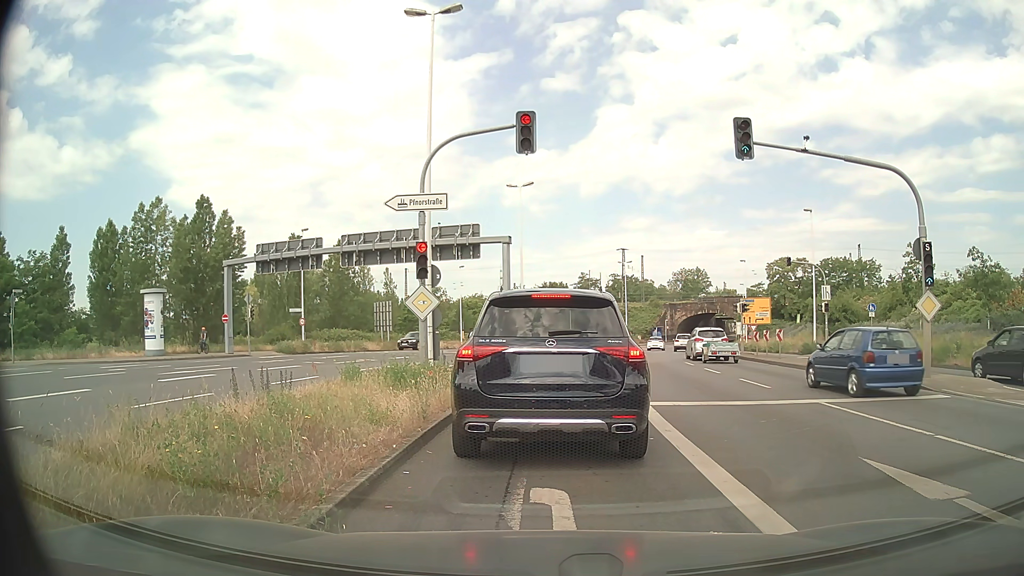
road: primary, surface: asphalt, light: Day
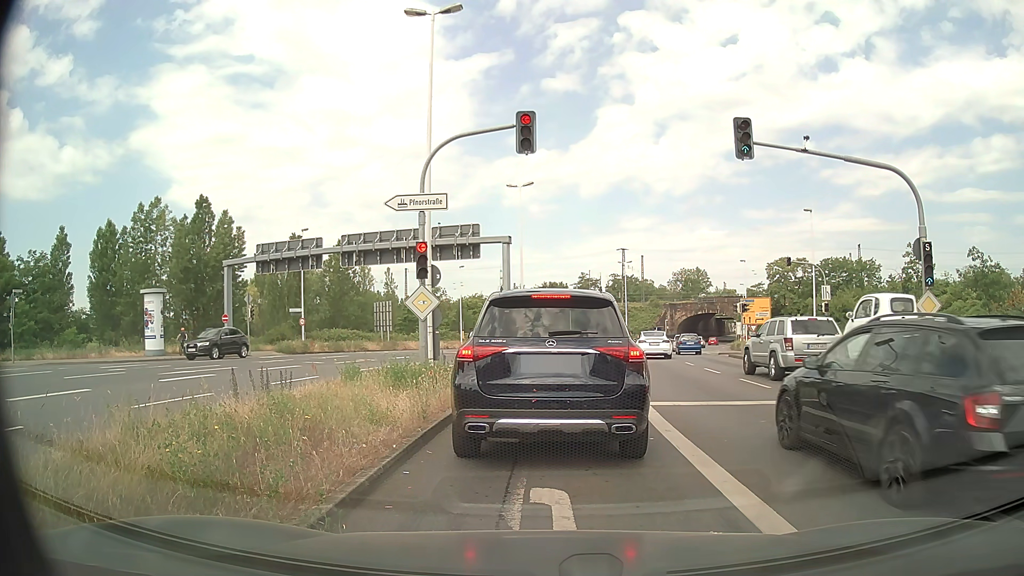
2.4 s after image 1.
(0.0, 0.0) m; 0°
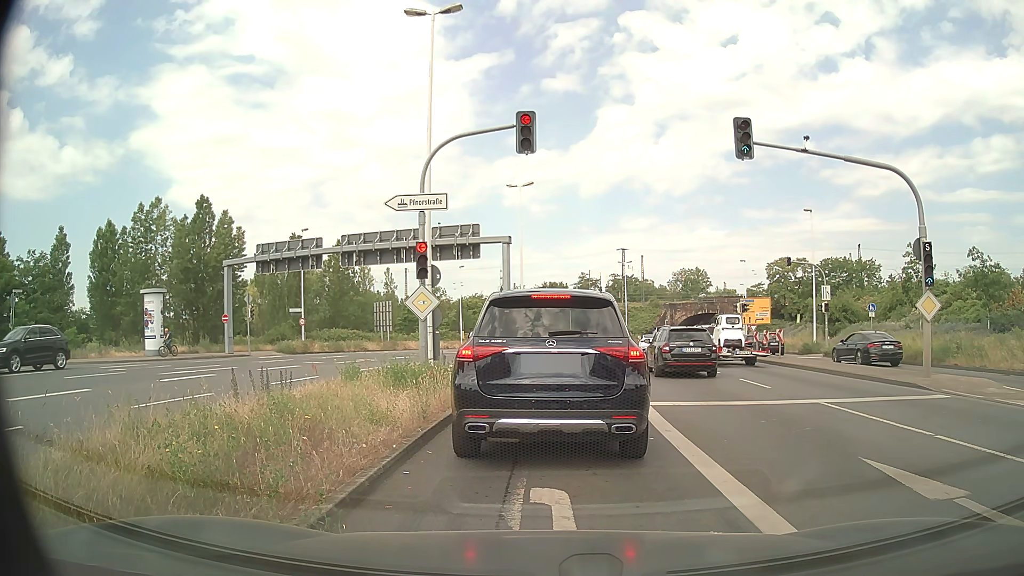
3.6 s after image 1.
(0.0, 0.0) m; 0°
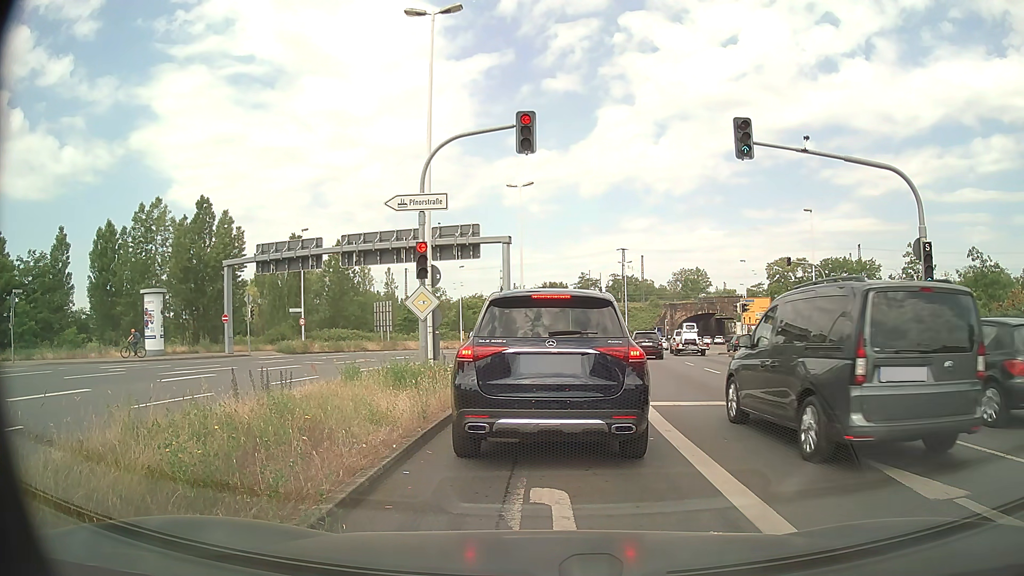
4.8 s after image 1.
(0.0, 0.0) m; 0°
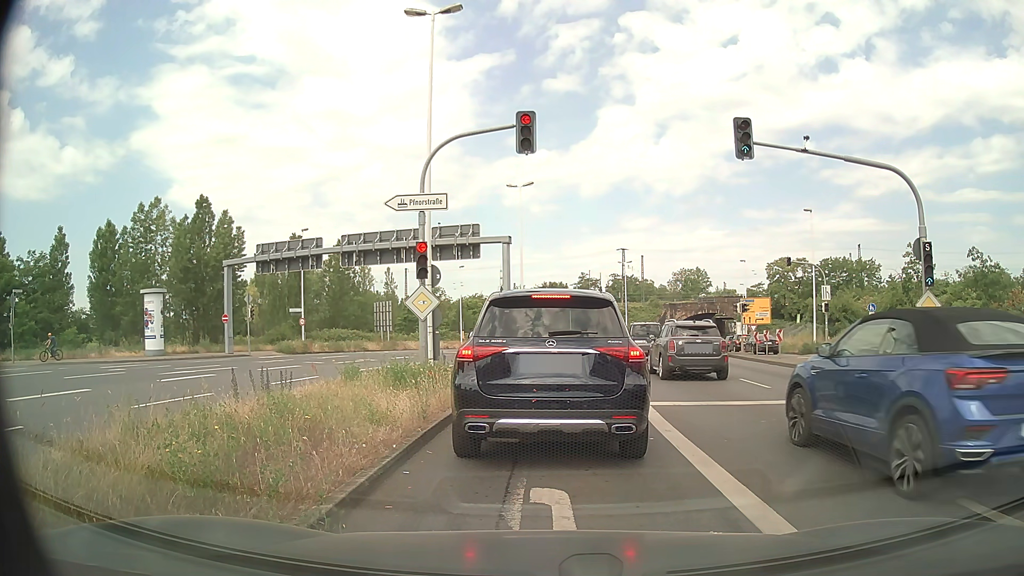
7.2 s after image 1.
(0.0, 0.0) m; 0°
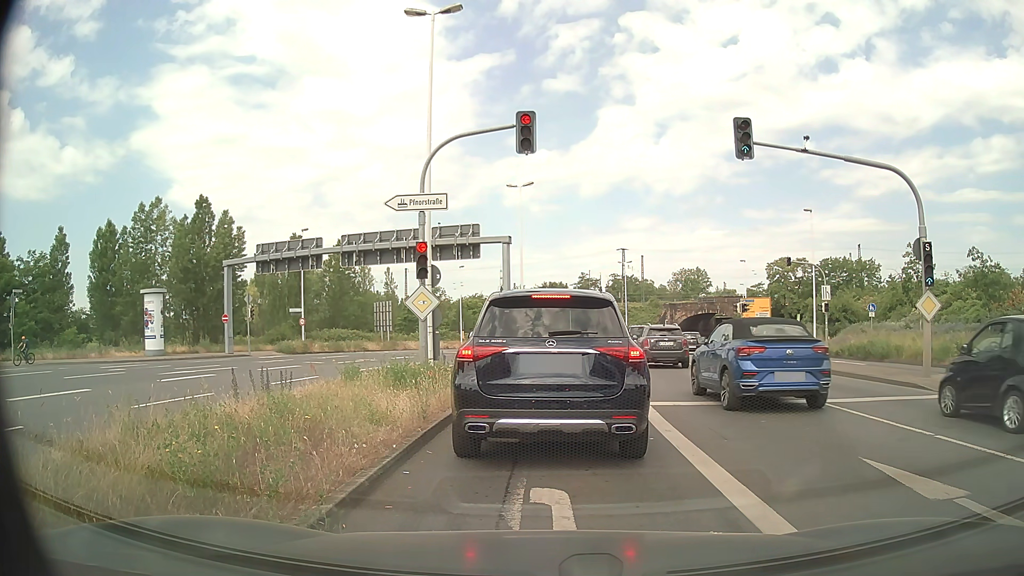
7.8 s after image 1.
(0.0, 0.0) m; 0°
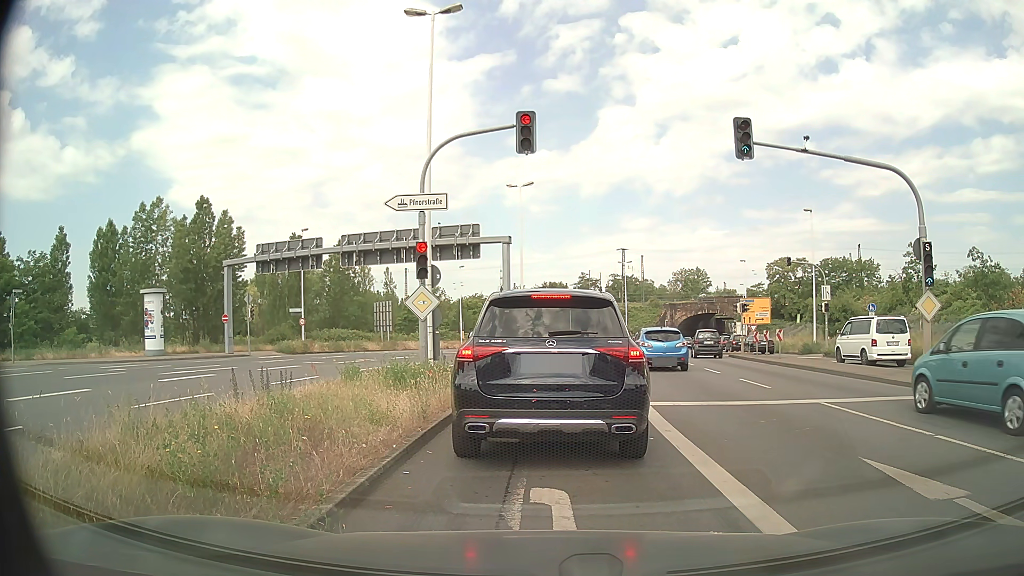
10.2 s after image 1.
(0.0, 0.0) m; 0°
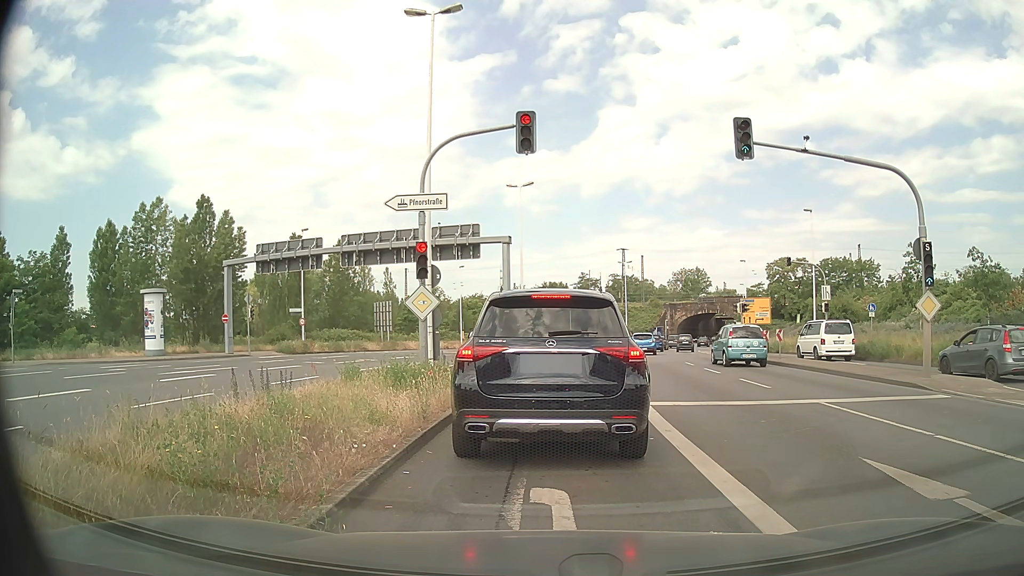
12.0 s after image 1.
(0.0, 0.0) m; 0°
(0, +10) (0, +20) (-5, +29) (-14, +33) (-24, +33) (-33, +31) (-43, +30) (-53, +28) (-63, +26) (-73, +24) m
